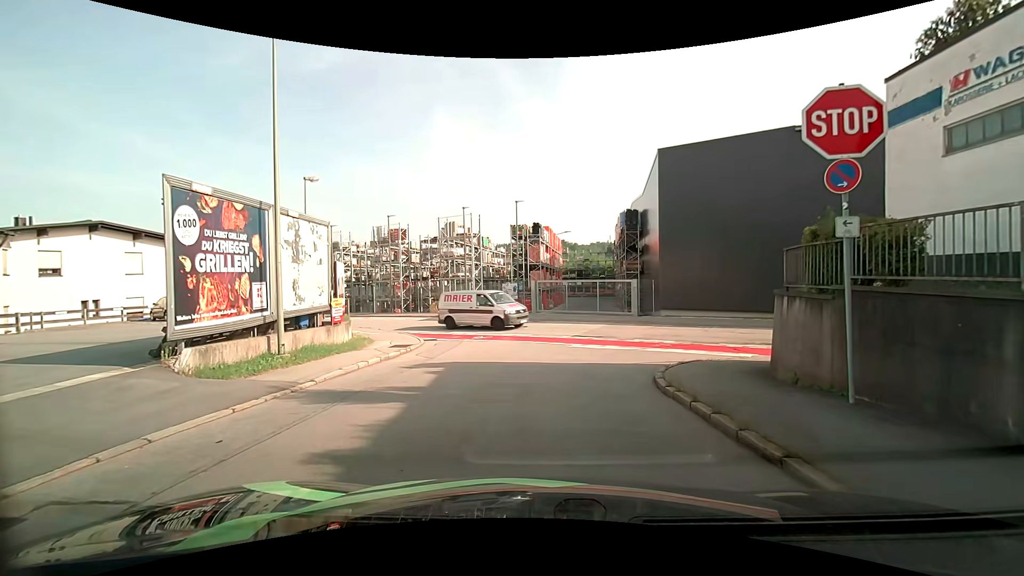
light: Day
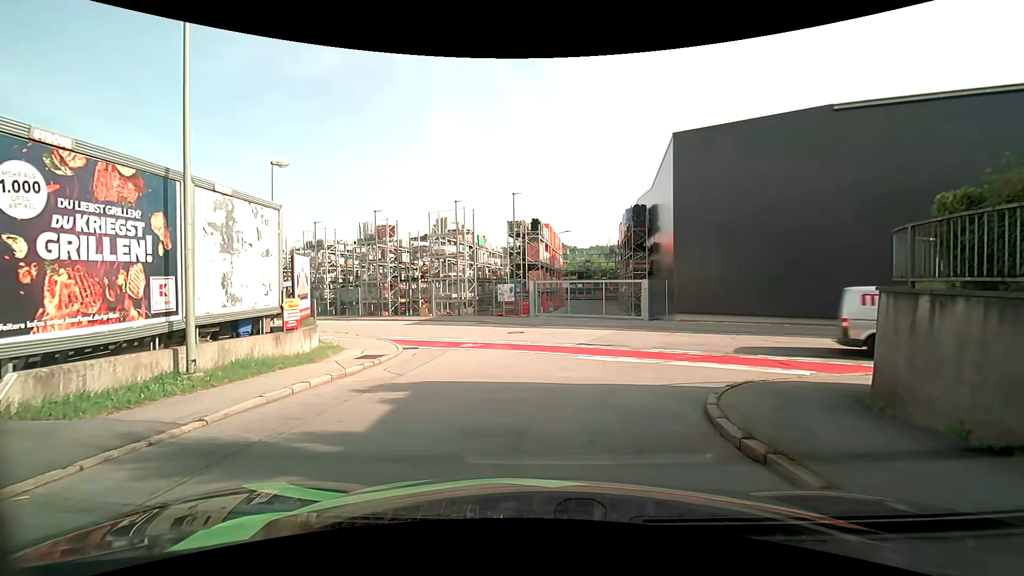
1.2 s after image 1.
(0.0, +3.0) m; +1°
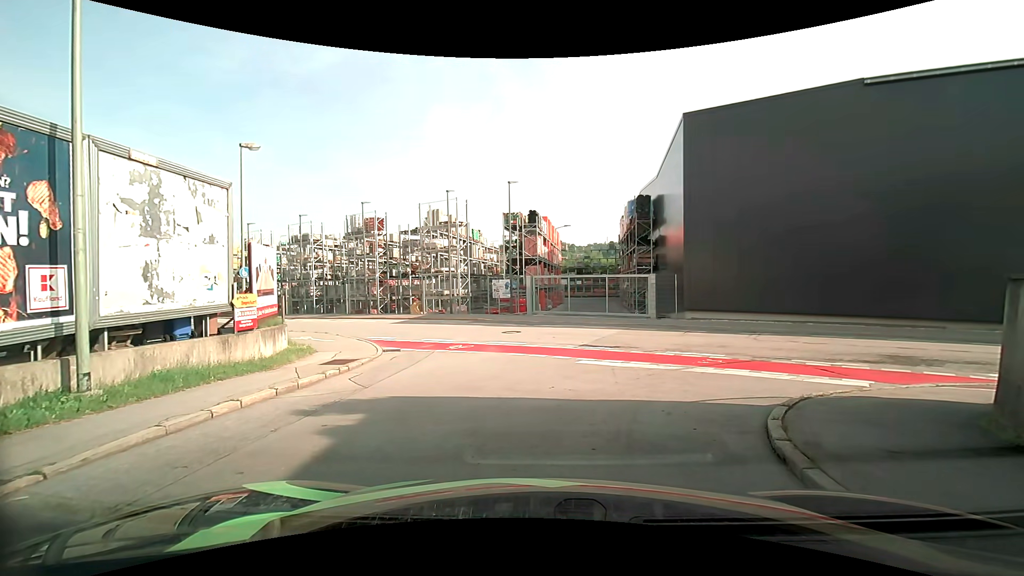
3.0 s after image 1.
(0.0, +1.9) m; +1°
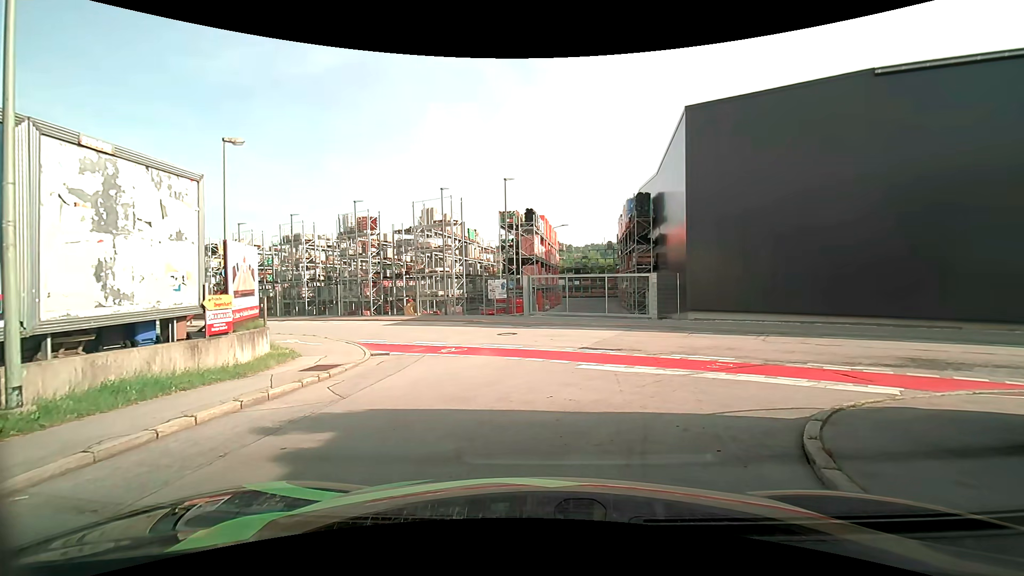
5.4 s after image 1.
(0.0, +1.0) m; -2°
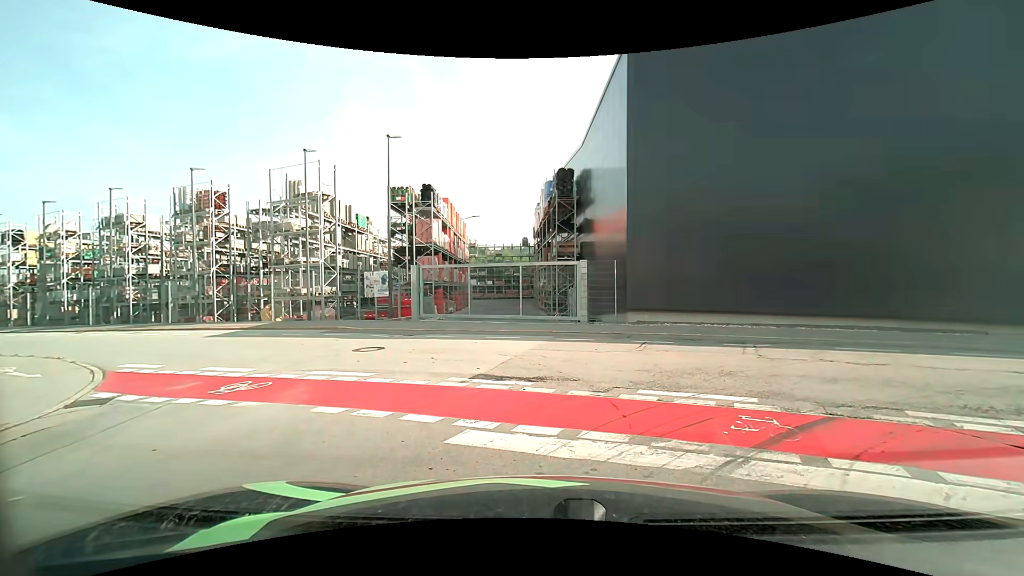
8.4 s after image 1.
(+0.7, +6.5) m; +12°
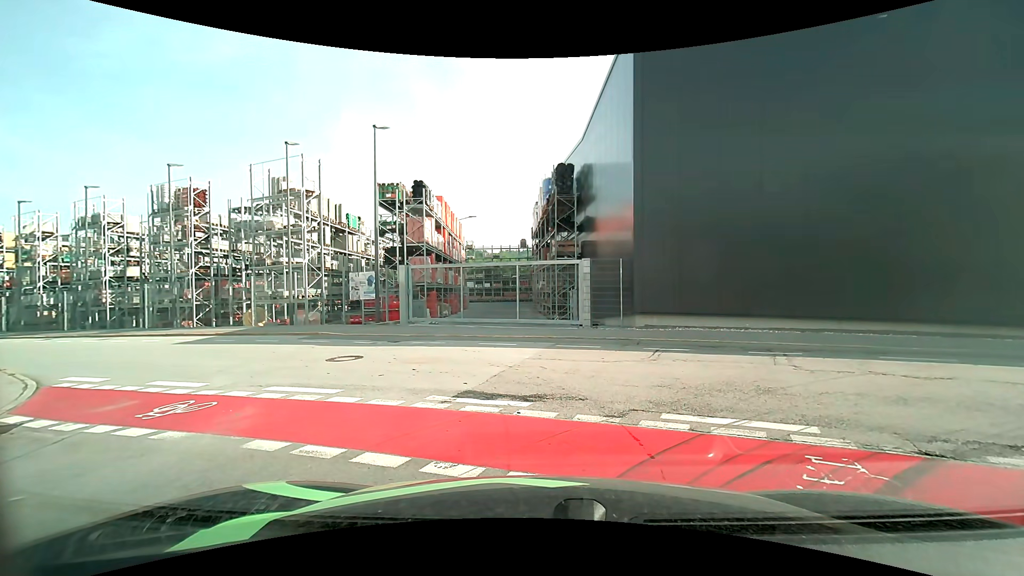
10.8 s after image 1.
(0.0, +1.4) m; 0°
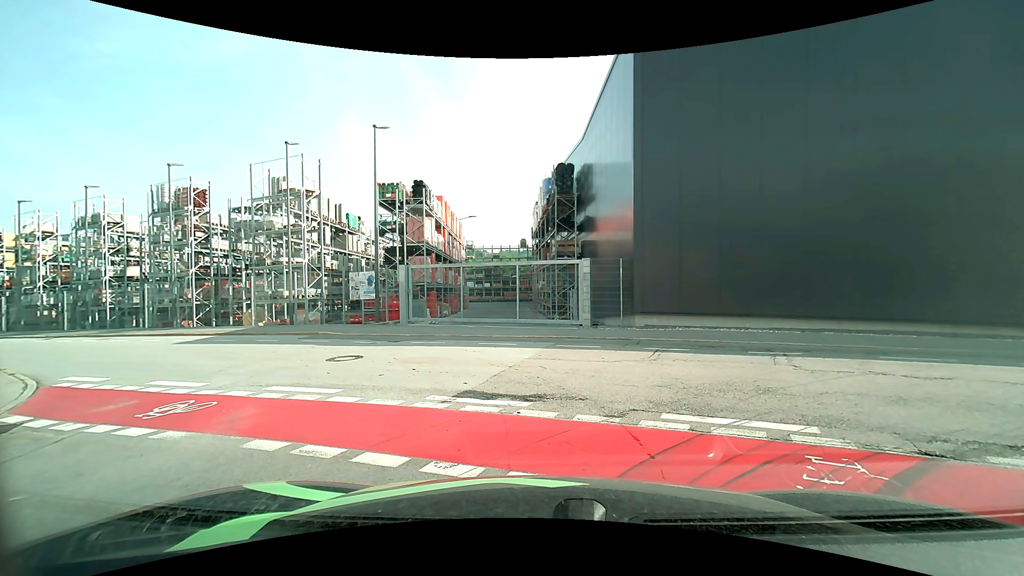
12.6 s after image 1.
(0.0, 0.0) m; 0°
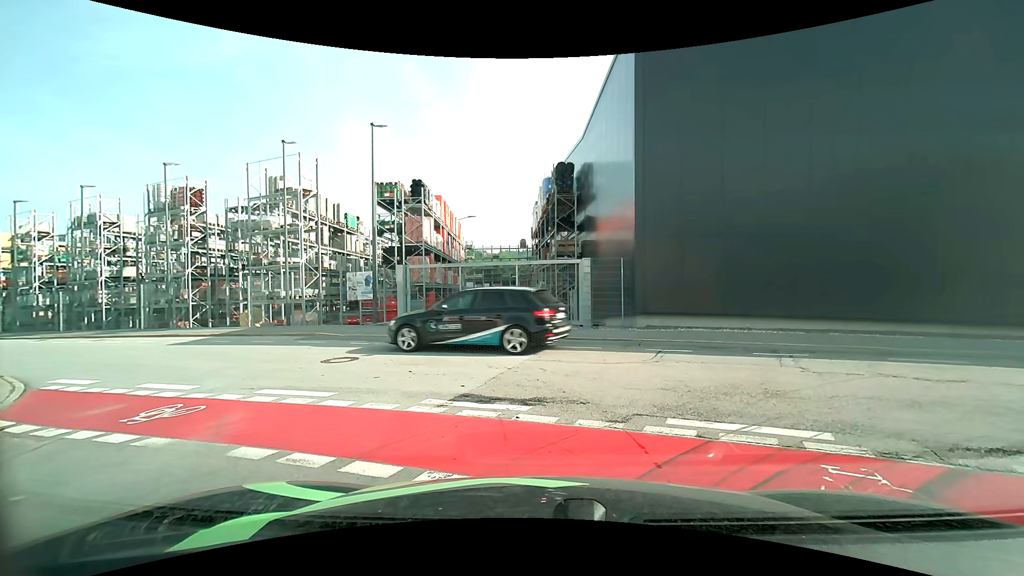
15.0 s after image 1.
(0.0, +0.2) m; 0°
